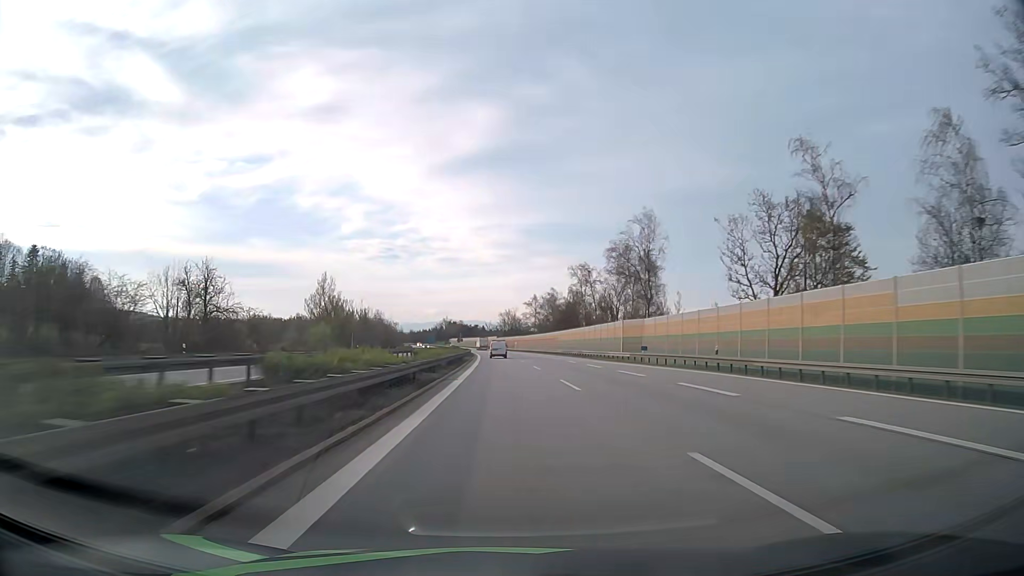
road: motorway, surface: asphalt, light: Day
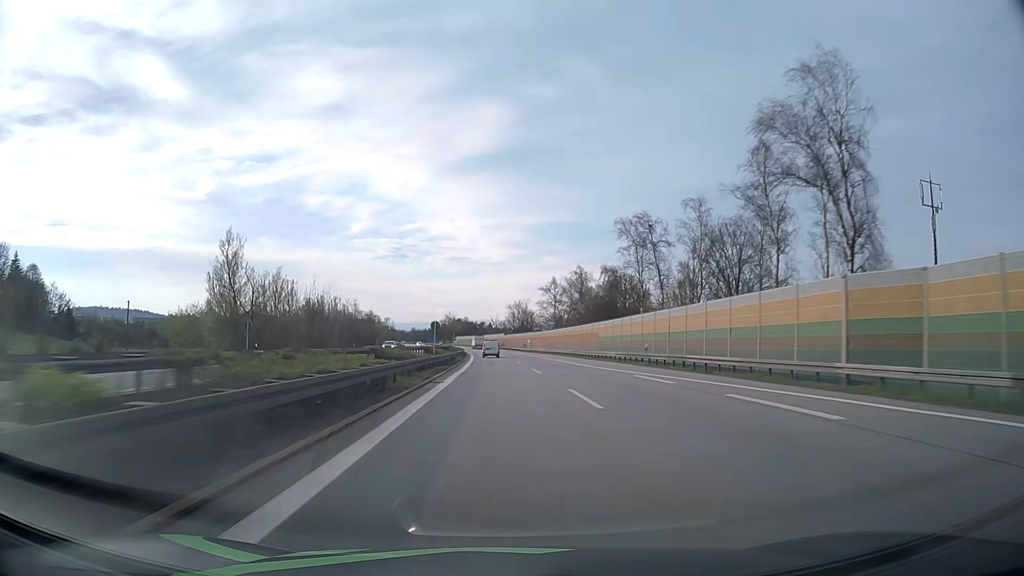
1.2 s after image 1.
(-0.3, +42.5) m; -1°
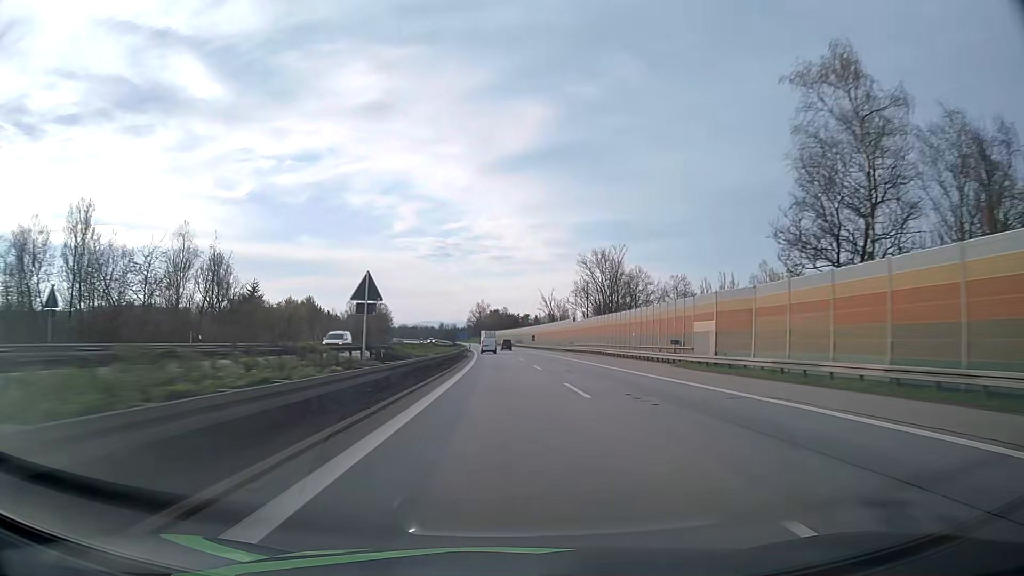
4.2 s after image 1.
(-3.6, +106.4) m; -4°
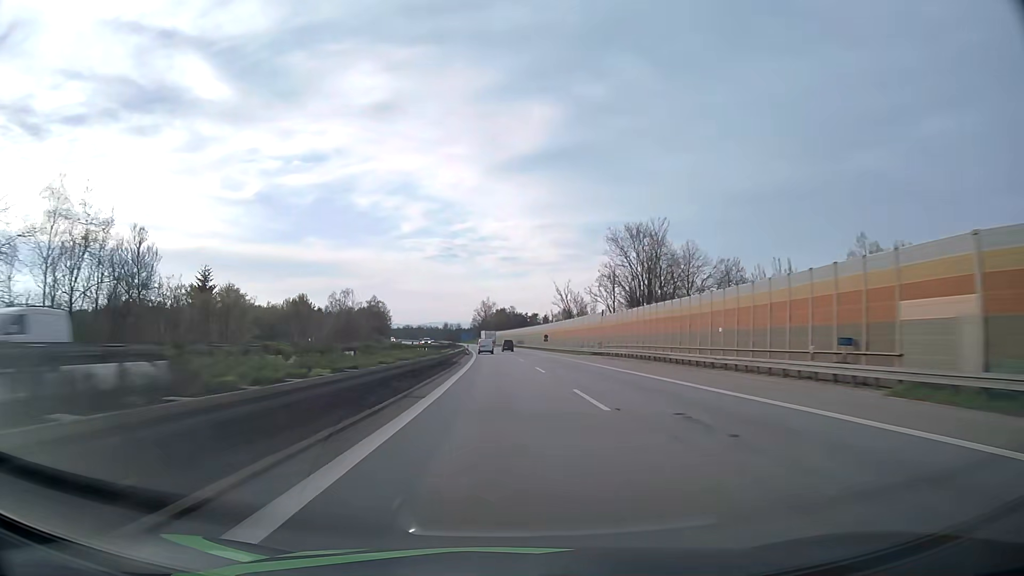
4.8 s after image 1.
(-0.1, +21.3) m; 0°
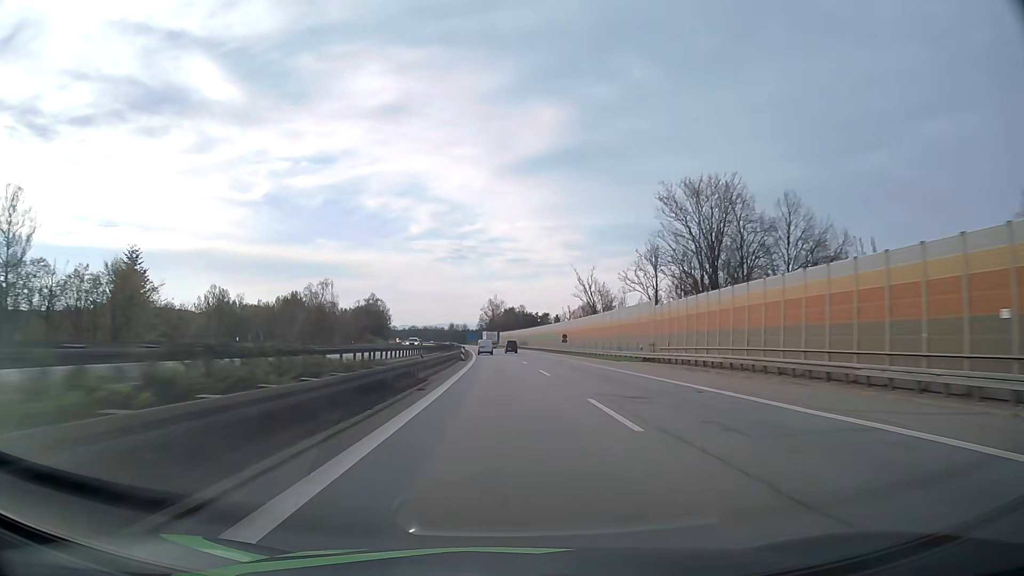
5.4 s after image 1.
(-0.1, +21.4) m; -1°
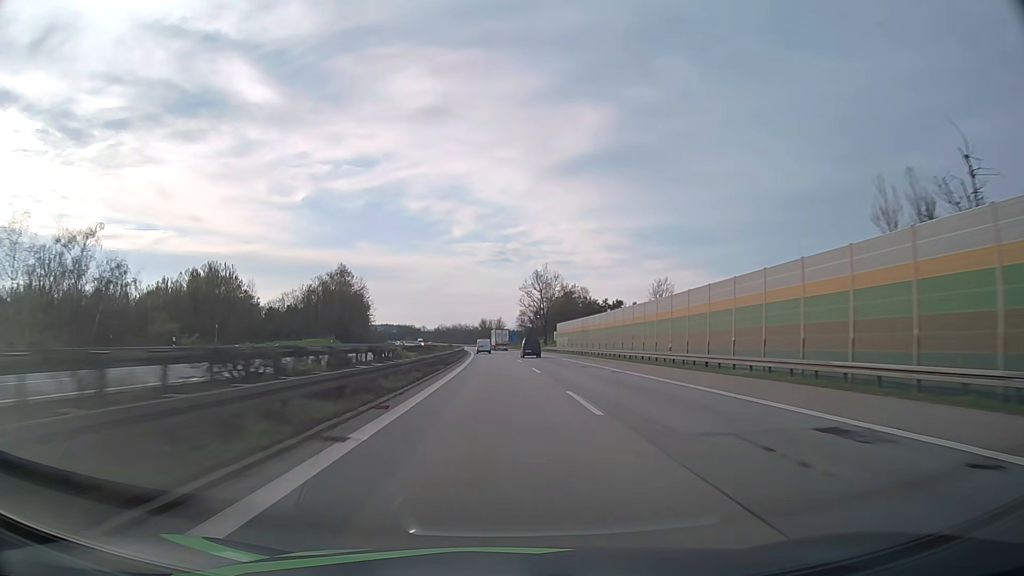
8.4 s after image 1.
(-3.1, +106.8) m; -3°
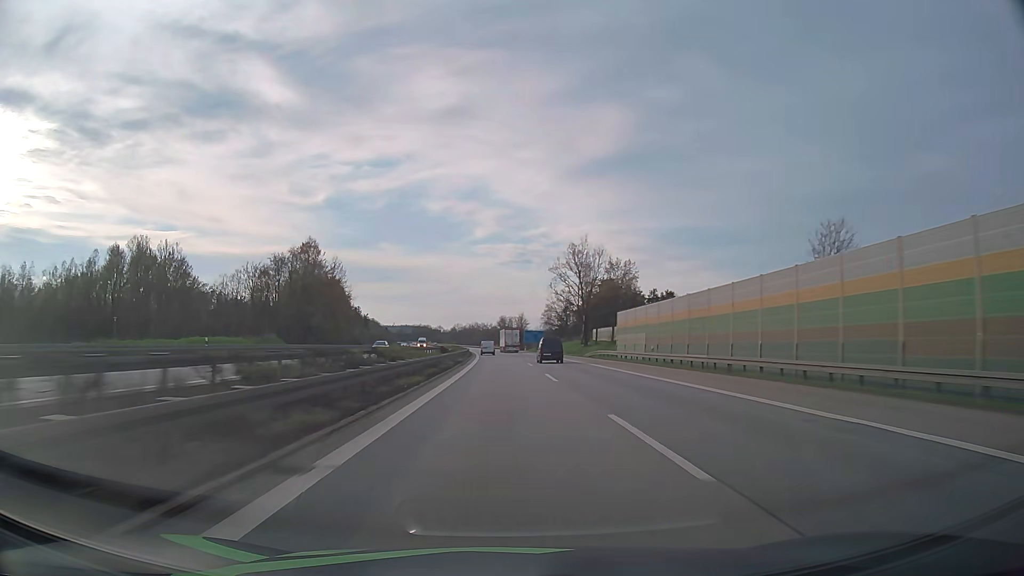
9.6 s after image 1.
(-0.7, +42.5) m; -2°
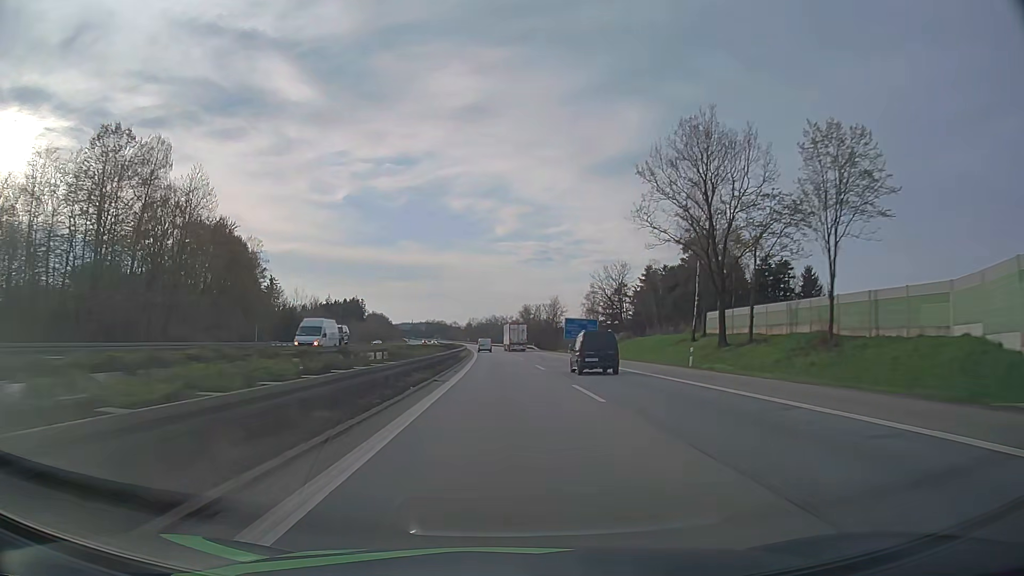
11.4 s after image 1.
(-1.1, +63.7) m; -2°
(0, +10) (0, +20) (0, +30) (0, +40) (-1, +50) (-1, +60) (-1, +70) (-2, +80) (-2, +90) (-3, +100) m
